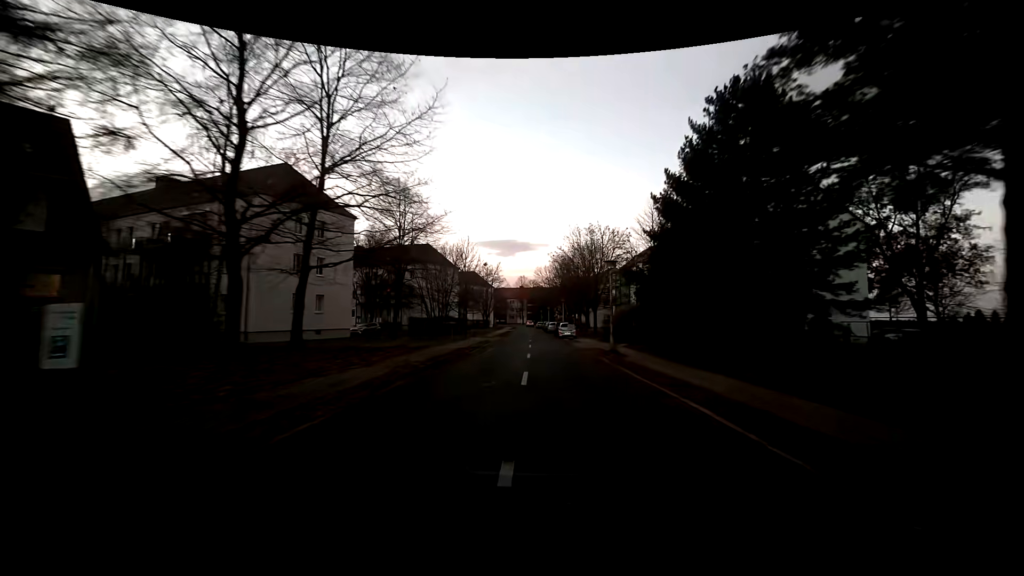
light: Sunrise
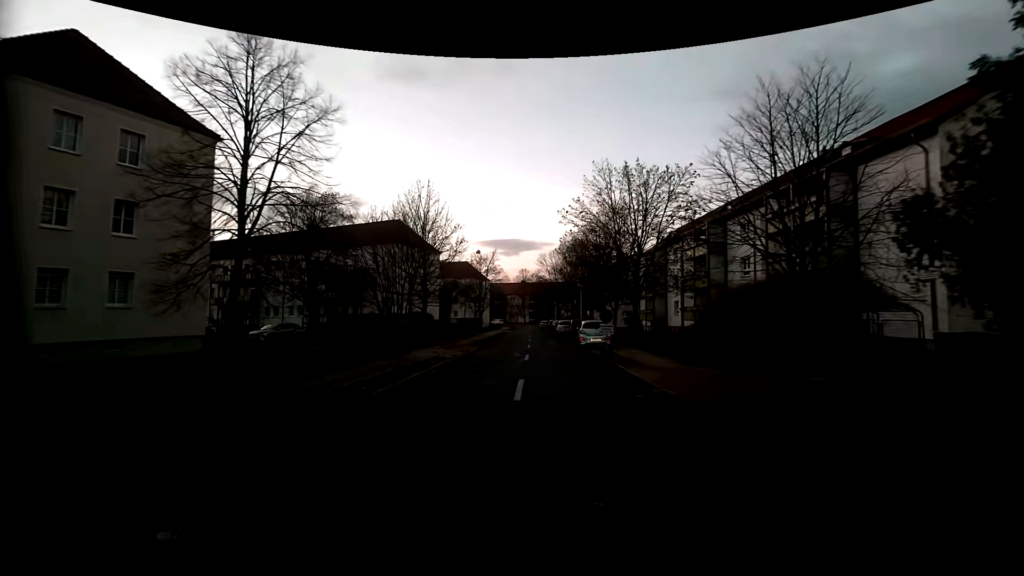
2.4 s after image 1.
(+0.1, +20.1) m; 0°
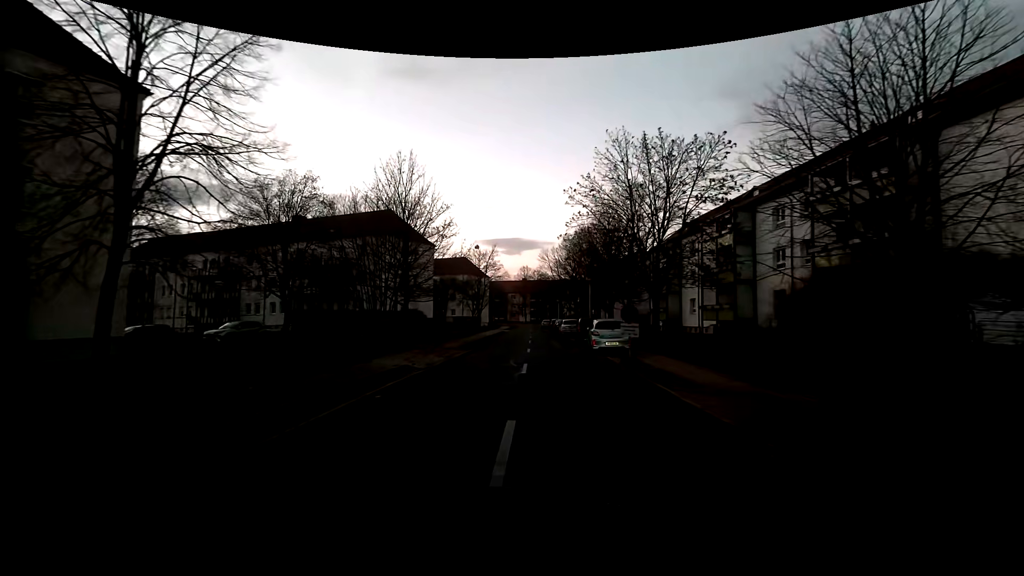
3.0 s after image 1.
(0.0, +5.1) m; 0°
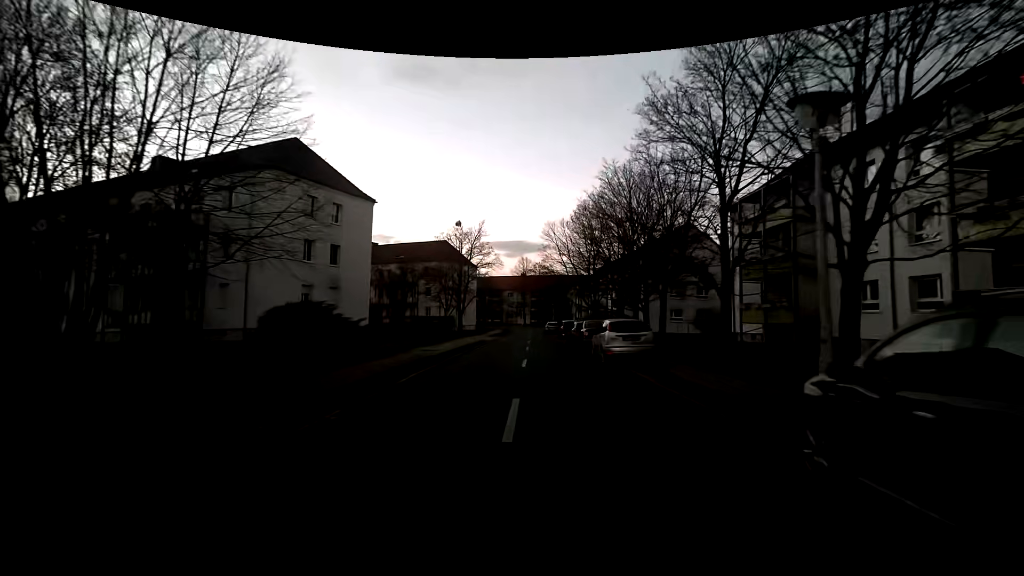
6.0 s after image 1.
(-0.3, +25.3) m; -1°
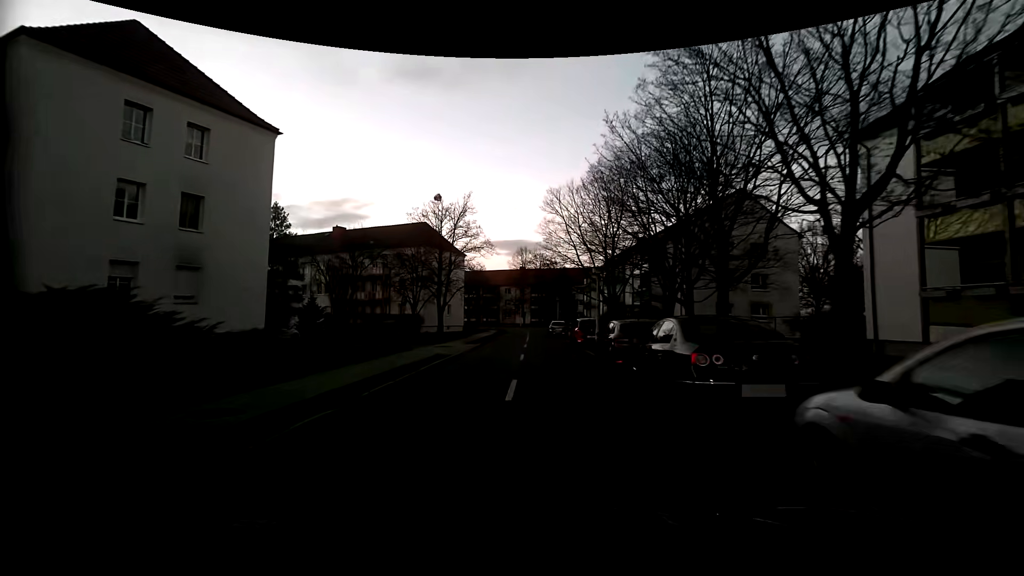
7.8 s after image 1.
(+0.1, +15.2) m; 0°
(0, +10) (0, +20) (0, +30) (-1, +40) (-1, +50) (0, +60) (0, +70) (-1, +80) (-5, +89) (-11, +97) m
